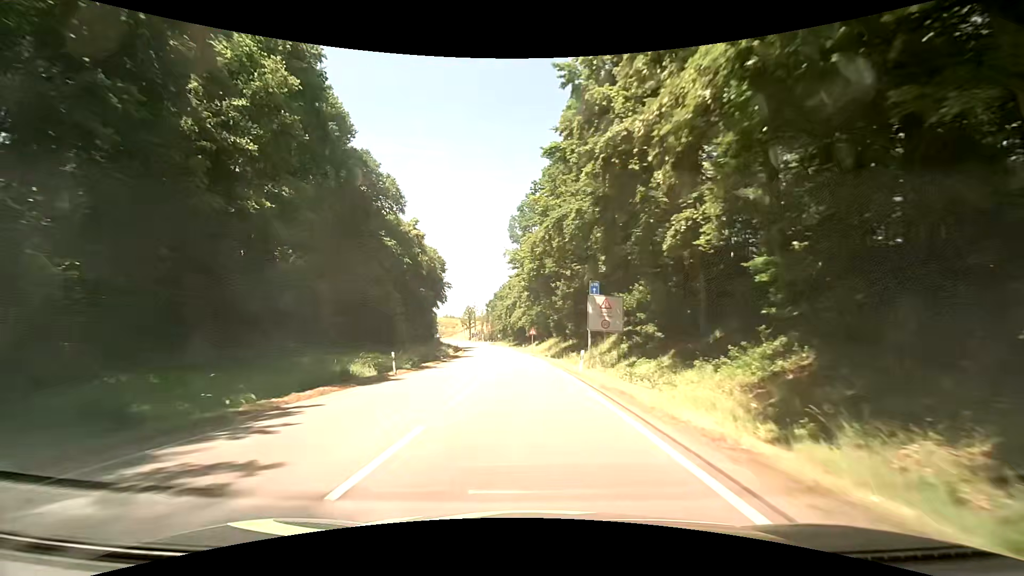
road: primary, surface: asphalt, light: Day
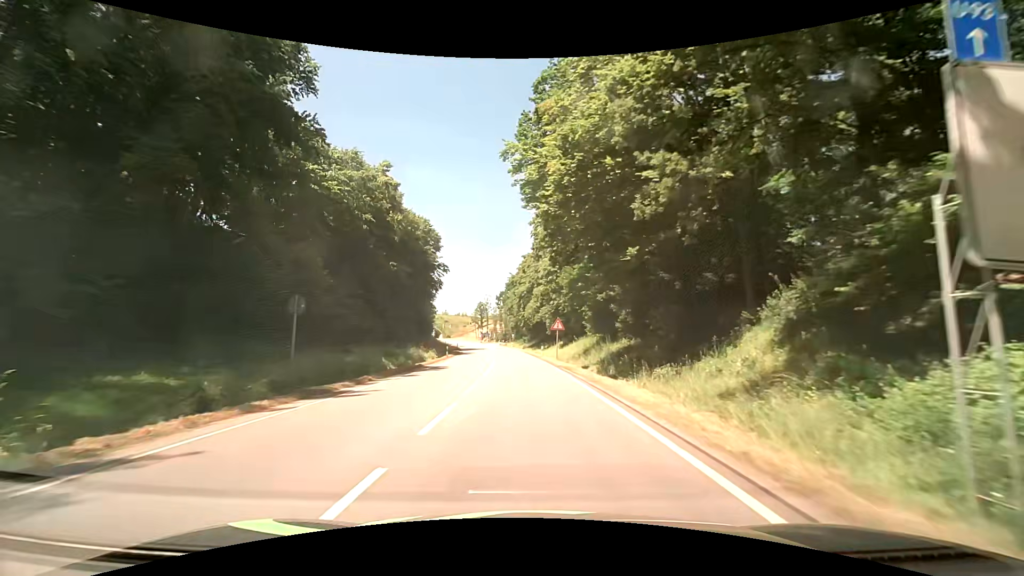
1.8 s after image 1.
(-0.8, +26.9) m; -3°
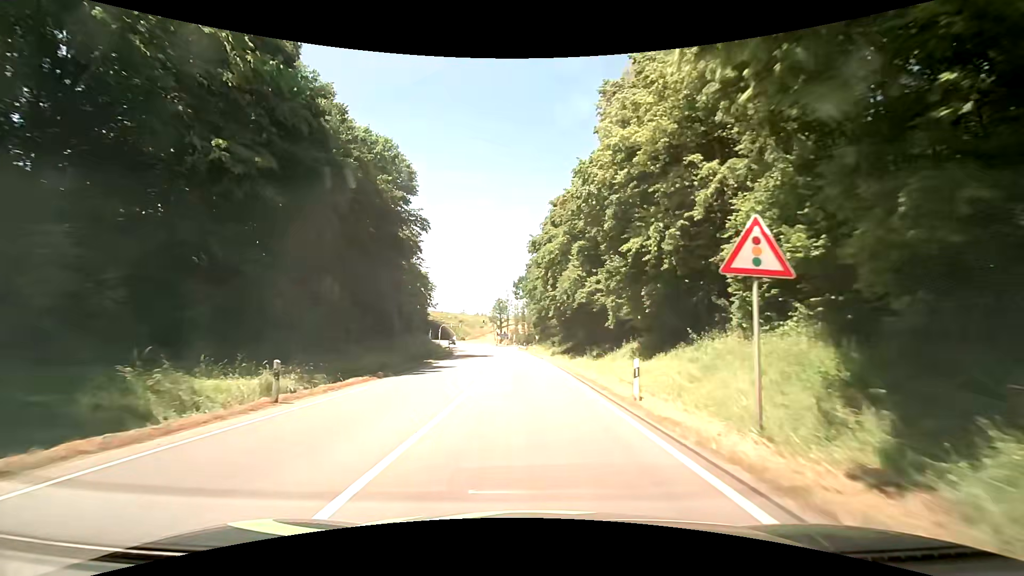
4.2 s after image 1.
(-0.6, +34.9) m; -3°
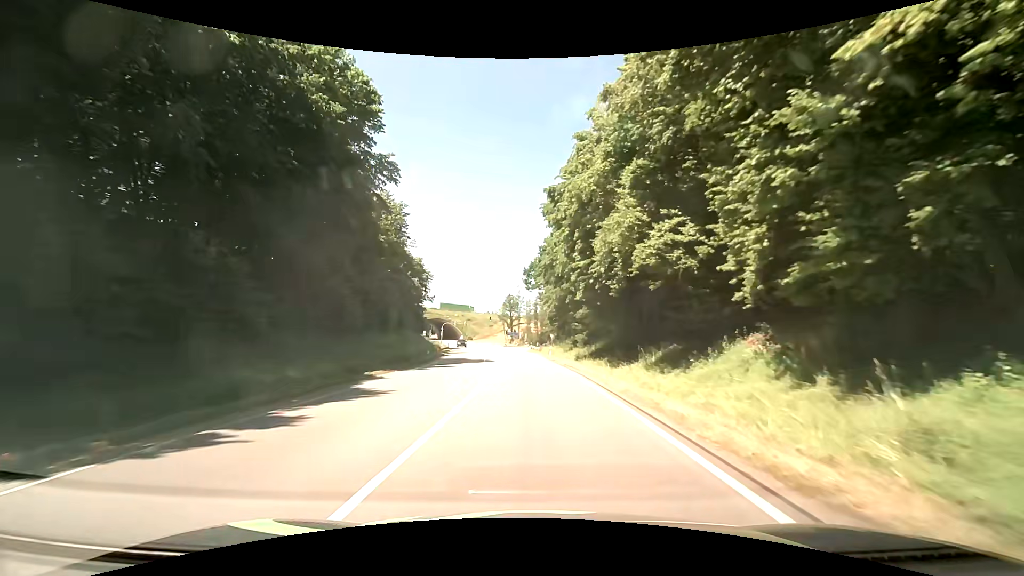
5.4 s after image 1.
(0.0, +16.9) m; 0°
(0, +10) (0, +20) (-1, +30) (-1, +40) (-2, +50) (-2, +60) (-3, +70) (-4, +80) (-4, +90) (-4, +100) m
